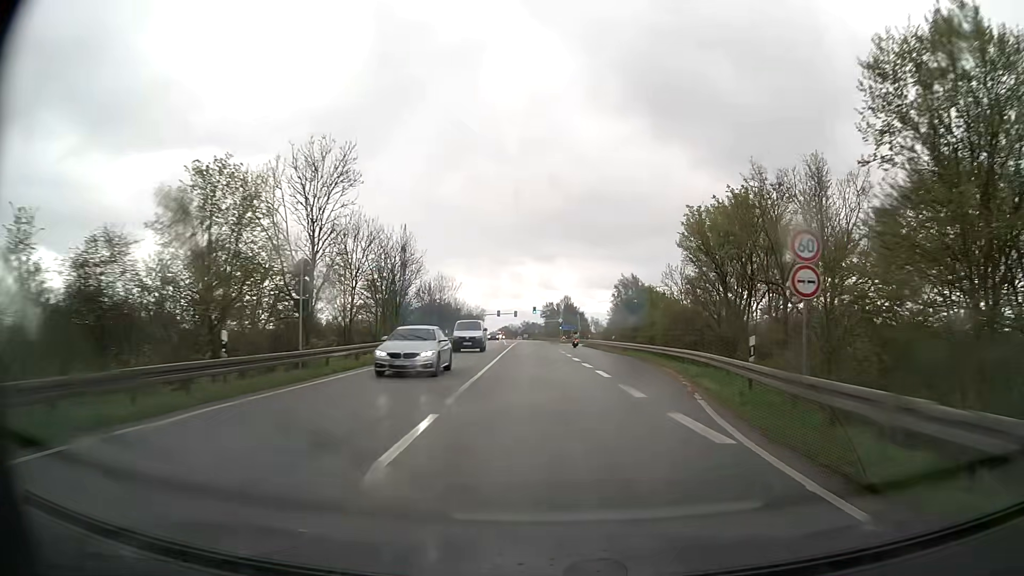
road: primary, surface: asphalt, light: Day
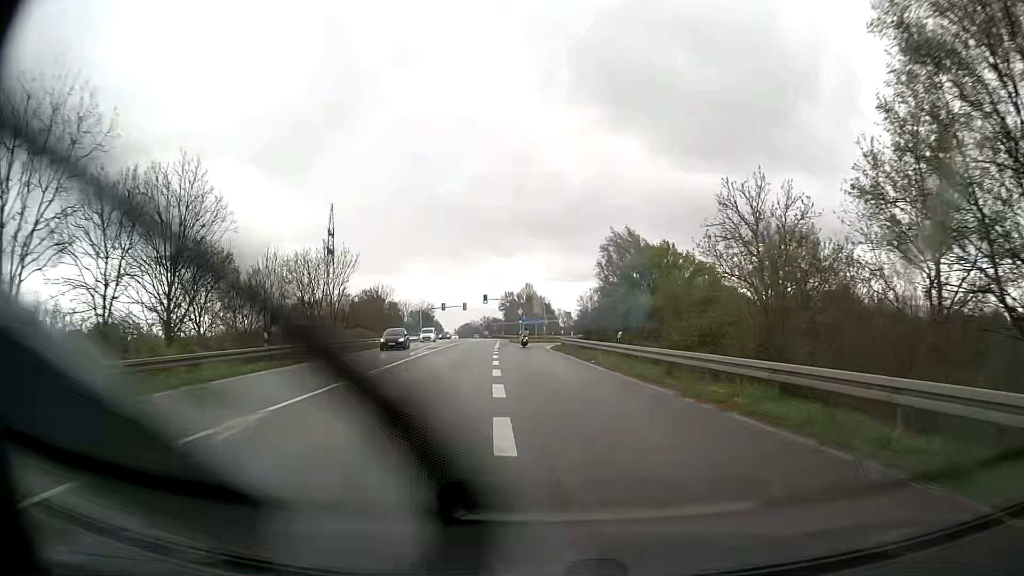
(+1.3, +31.1) m; +3°
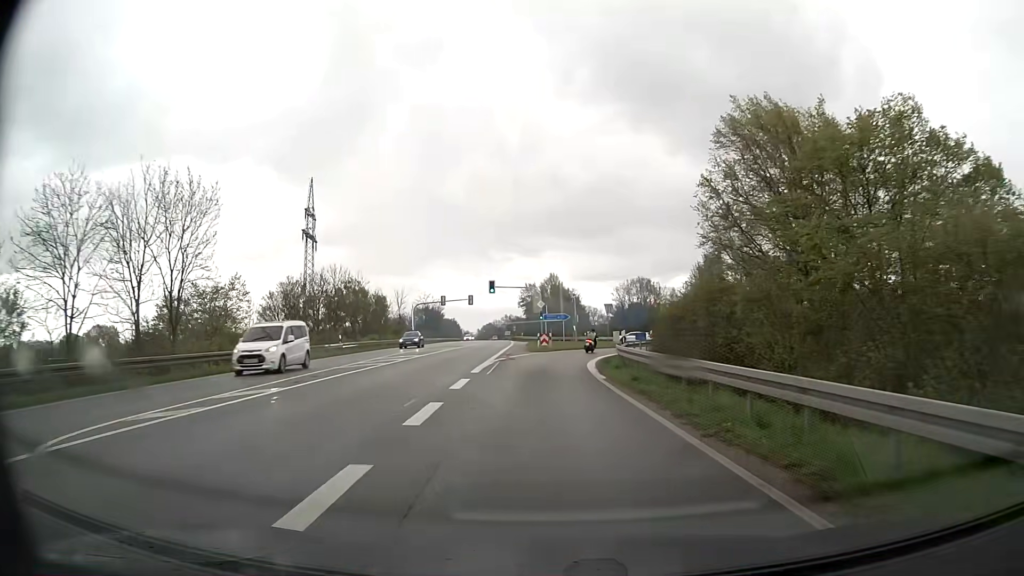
(-0.6, +27.7) m; -2°
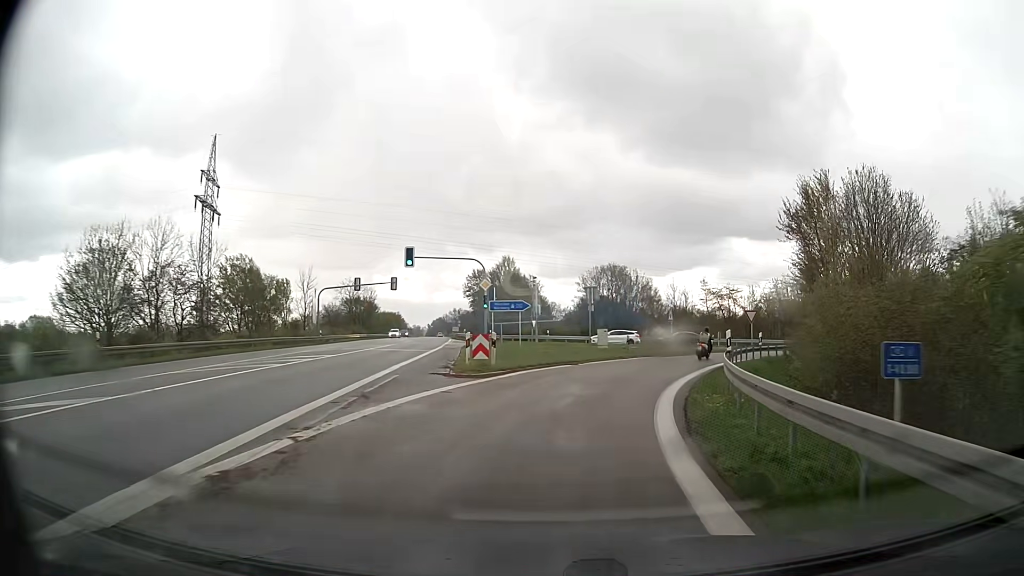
(+0.2, +24.8) m; +4°
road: motorway_link
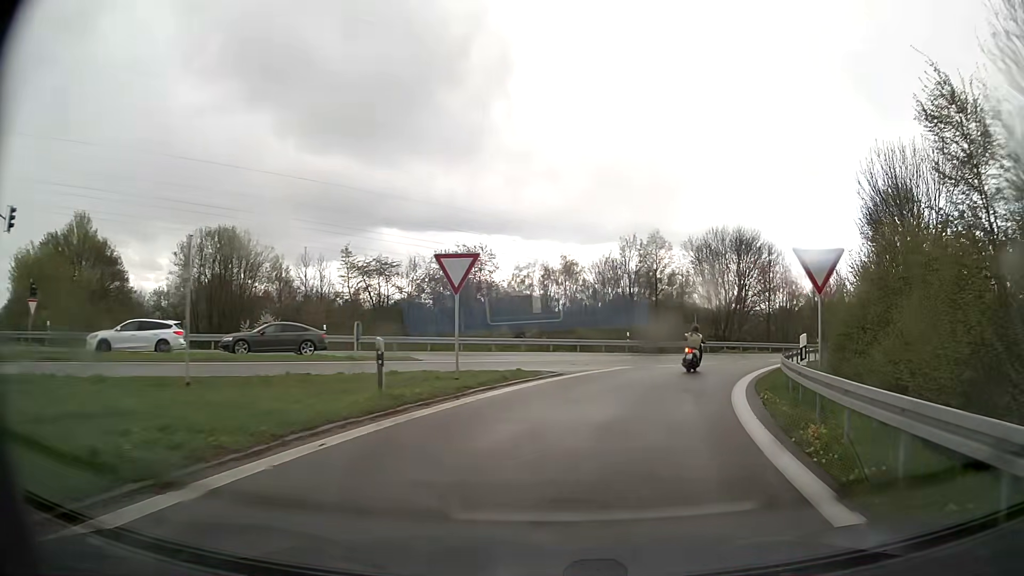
(+8.5, +34.7) m; +30°
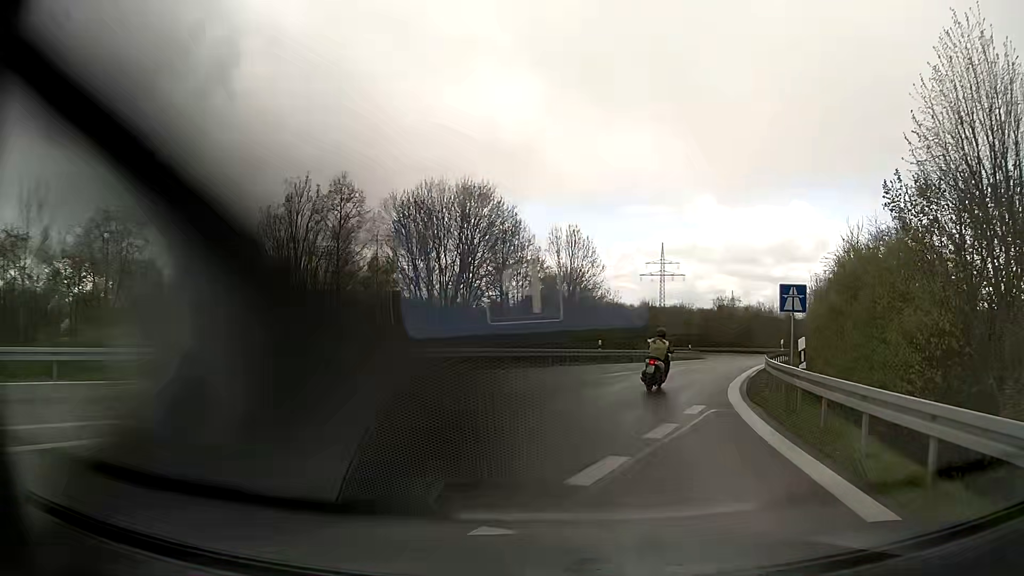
(+5.2, +24.9) m; +24°
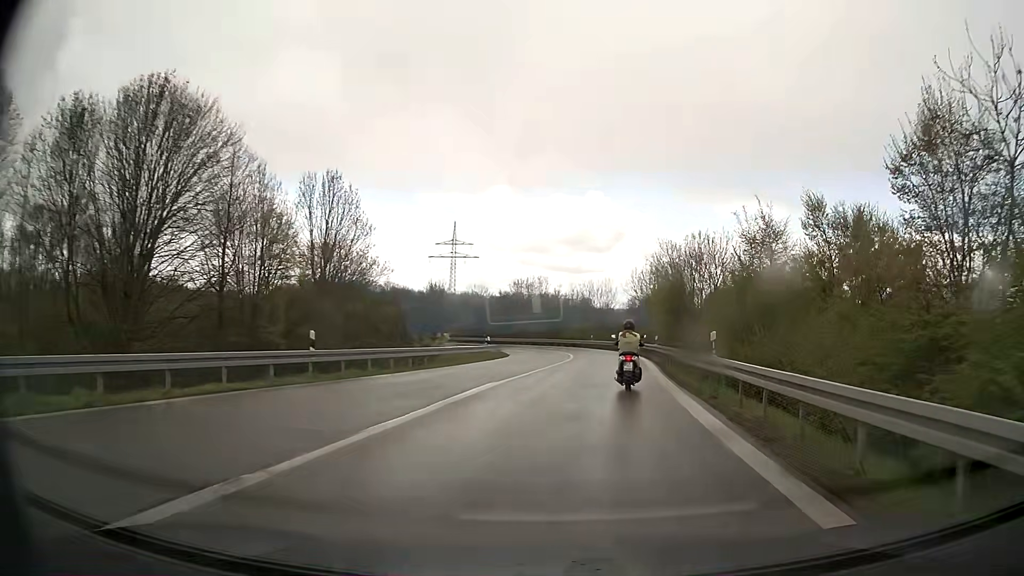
(+3.4, +20.3) m; +18°
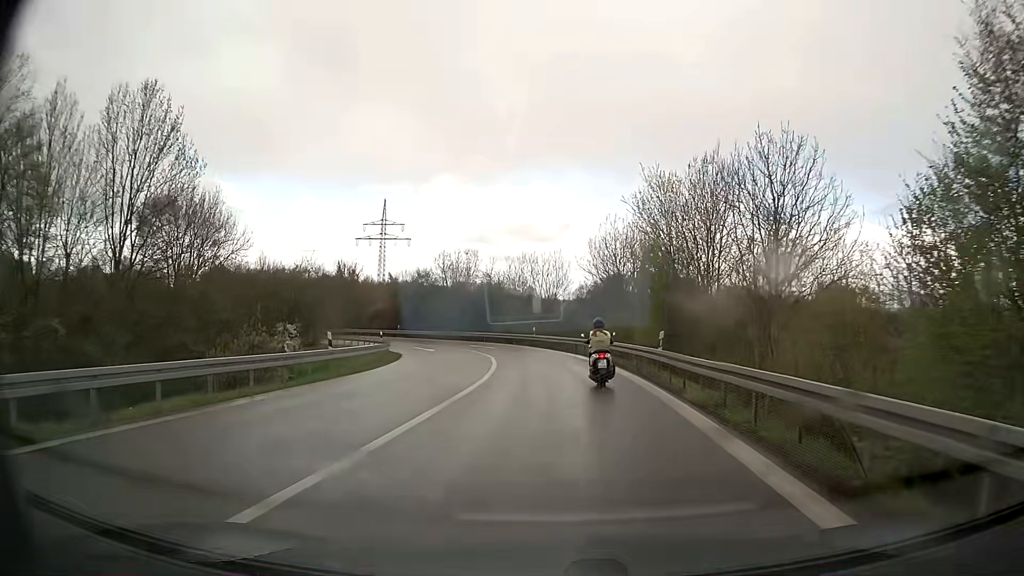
(+1.5, +20.6) m; +5°
(0, +10) (0, +20) (-1, +30) (-2, +40) (-5, +49) (-10, +58) (-15, +67) (-22, +74) (-30, +80) (-38, +86) m
